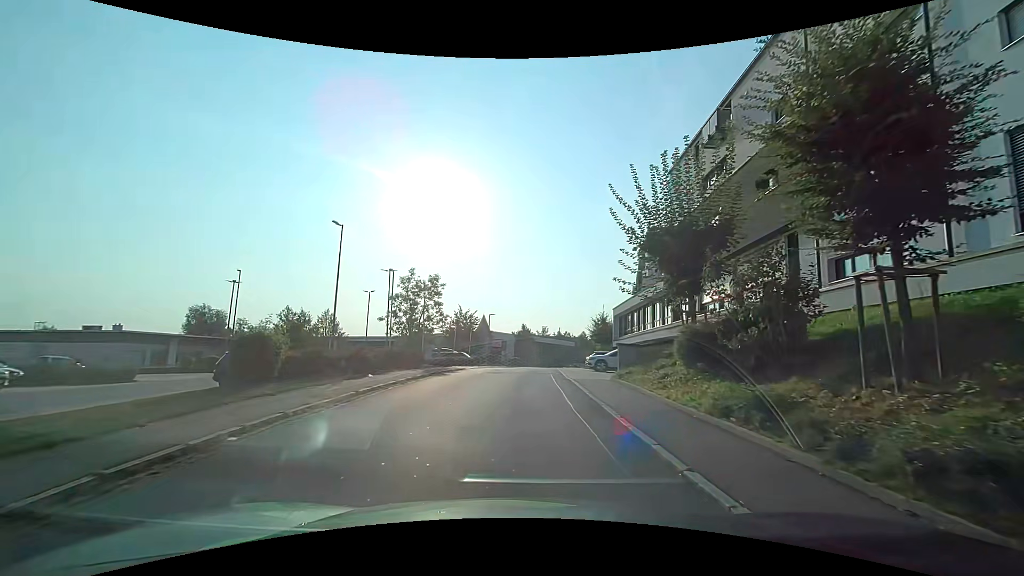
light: Day
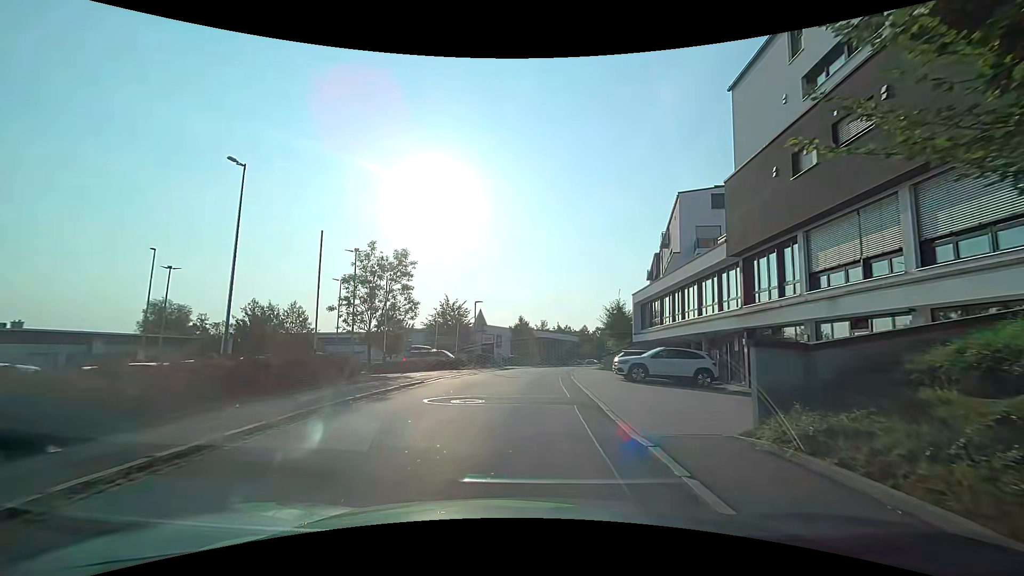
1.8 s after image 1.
(+0.1, +11.4) m; 0°
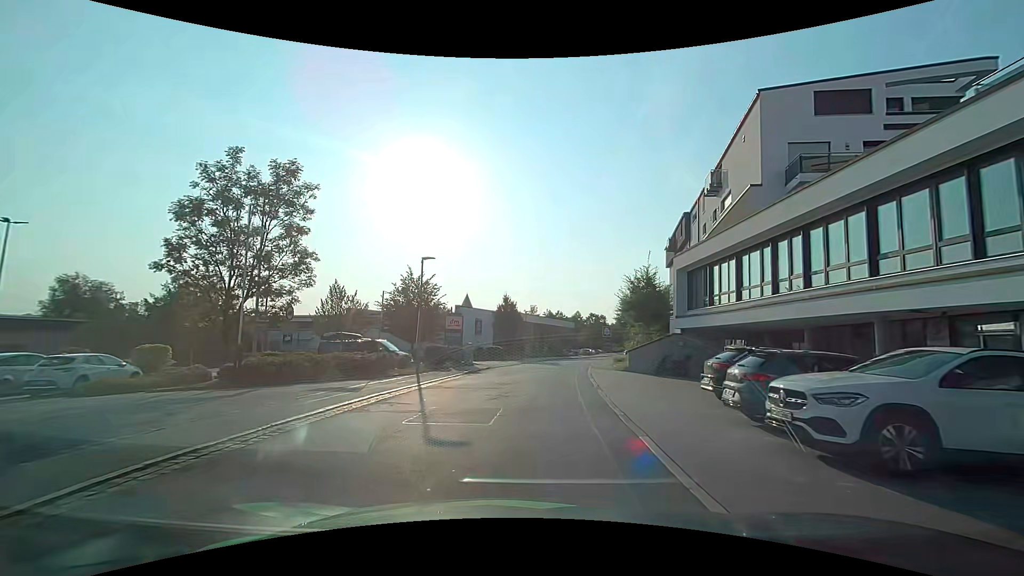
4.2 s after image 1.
(+0.3, +15.6) m; +2°
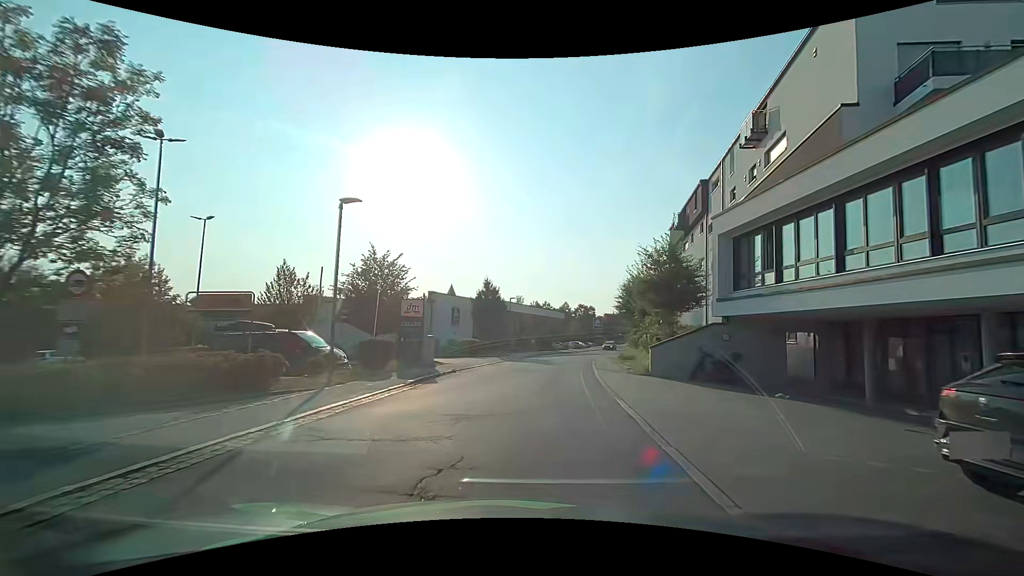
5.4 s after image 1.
(0.0, +8.2) m; +1°
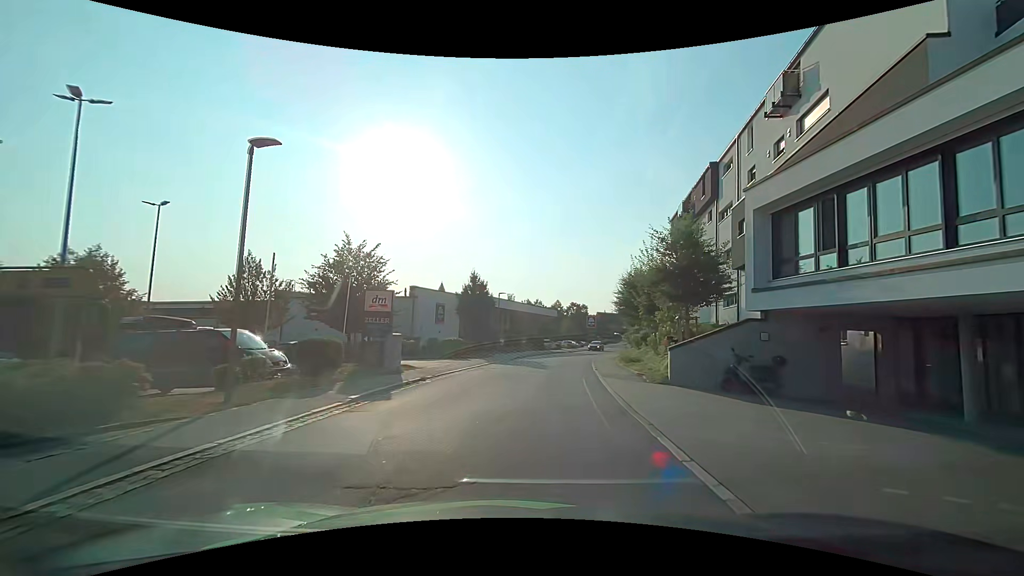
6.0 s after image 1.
(0.0, +4.0) m; +1°
